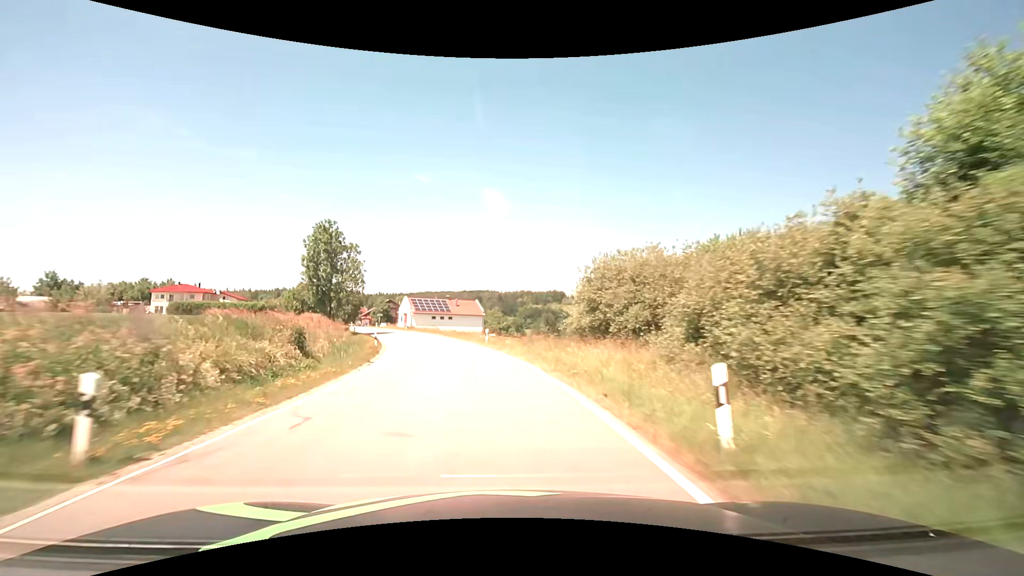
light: Day
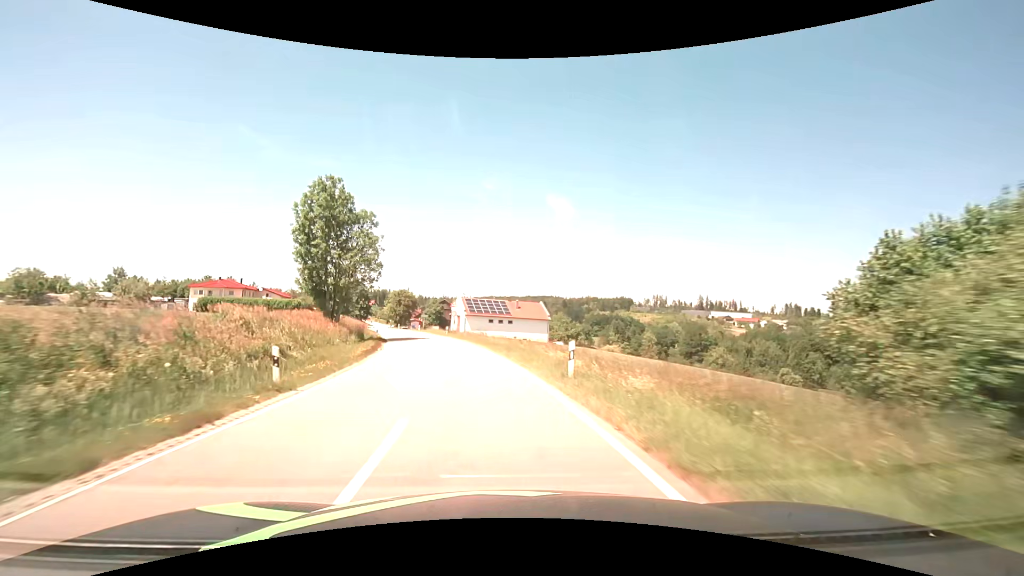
(-1.1, +19.9) m; -7°
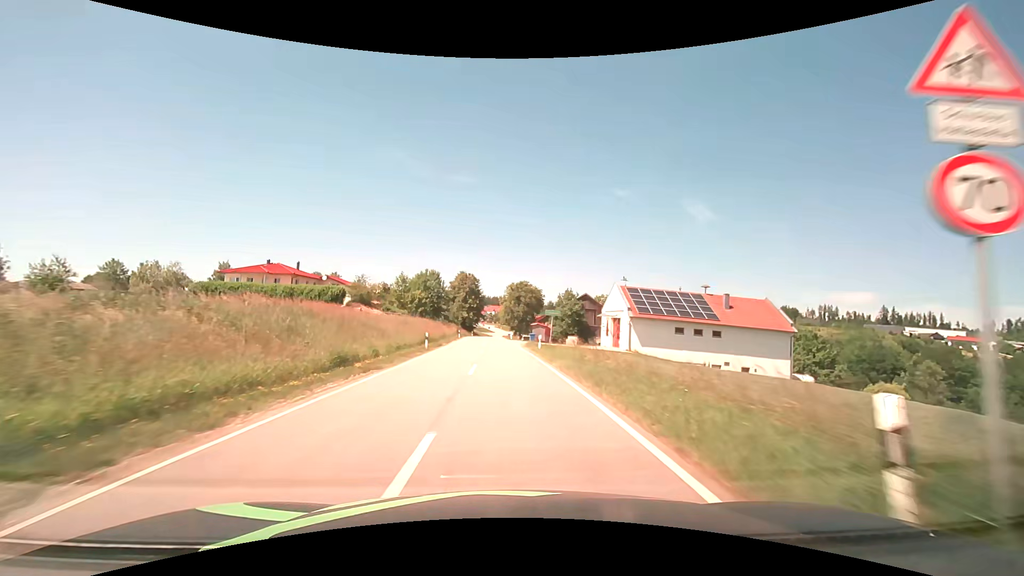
(-7.7, +49.0) m; -15°
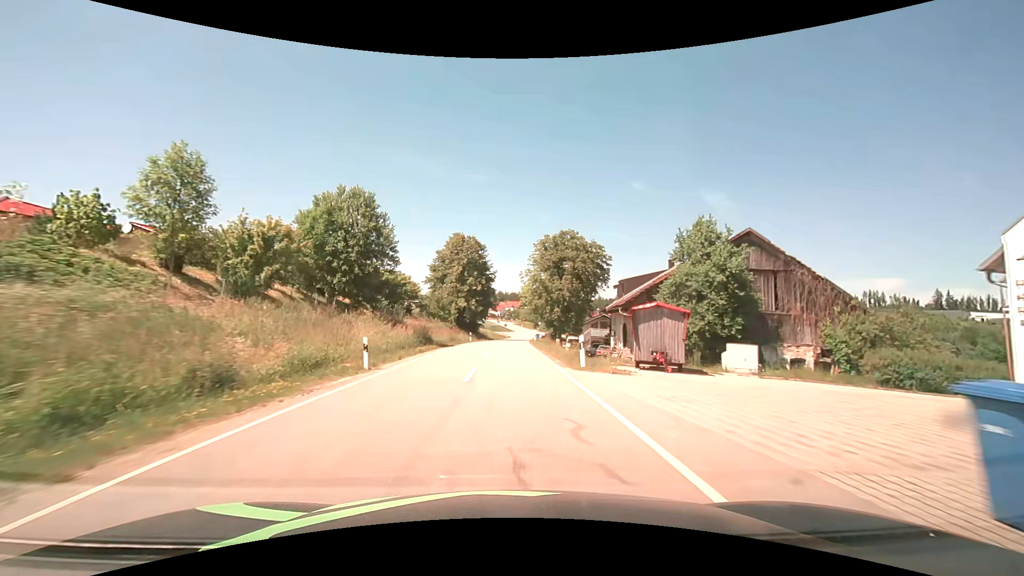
(-1.1, +50.9) m; -2°
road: tertiary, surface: asphalt
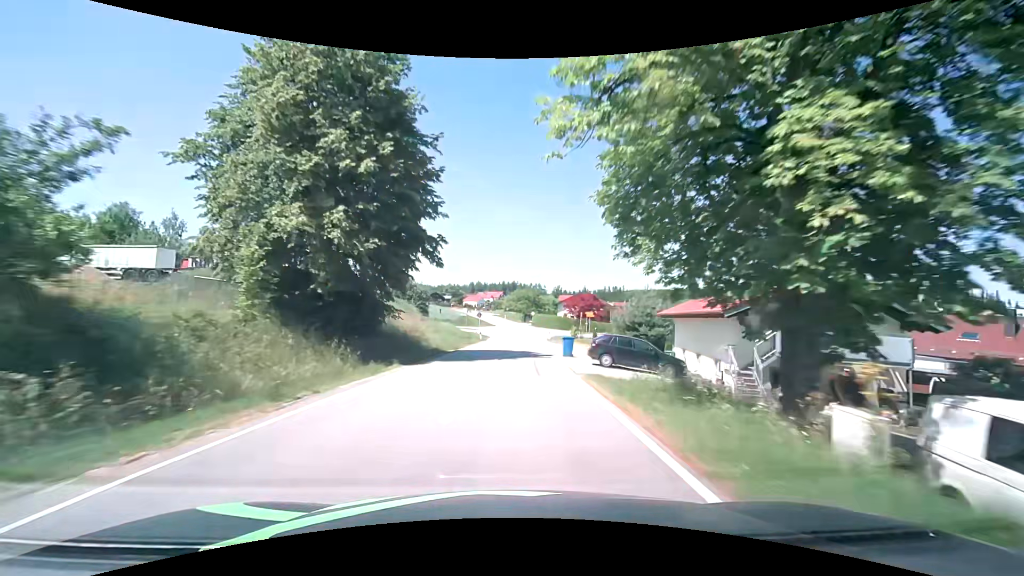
(+0.3, +52.9) m; +1°
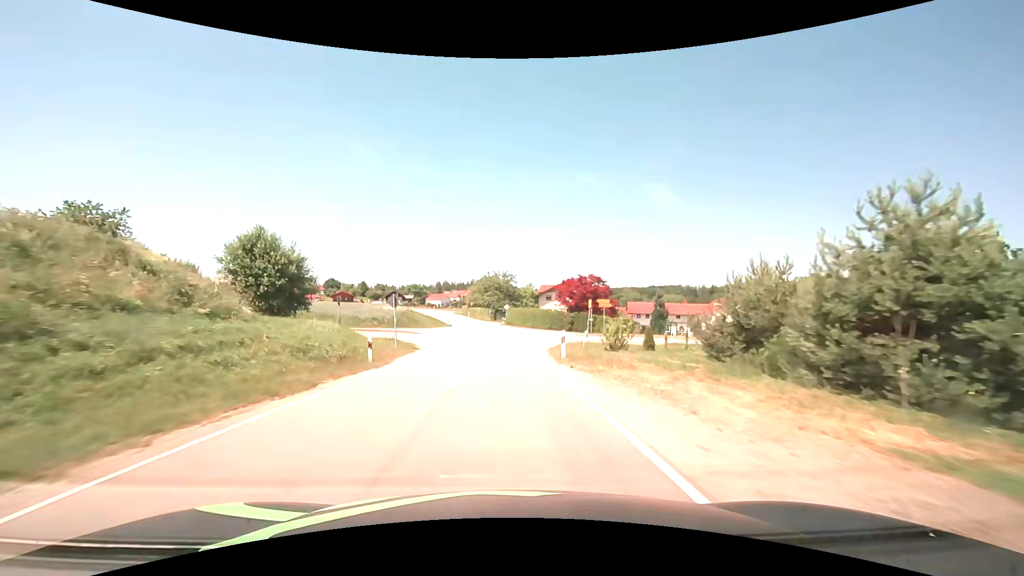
(+1.6, +32.2) m; +4°
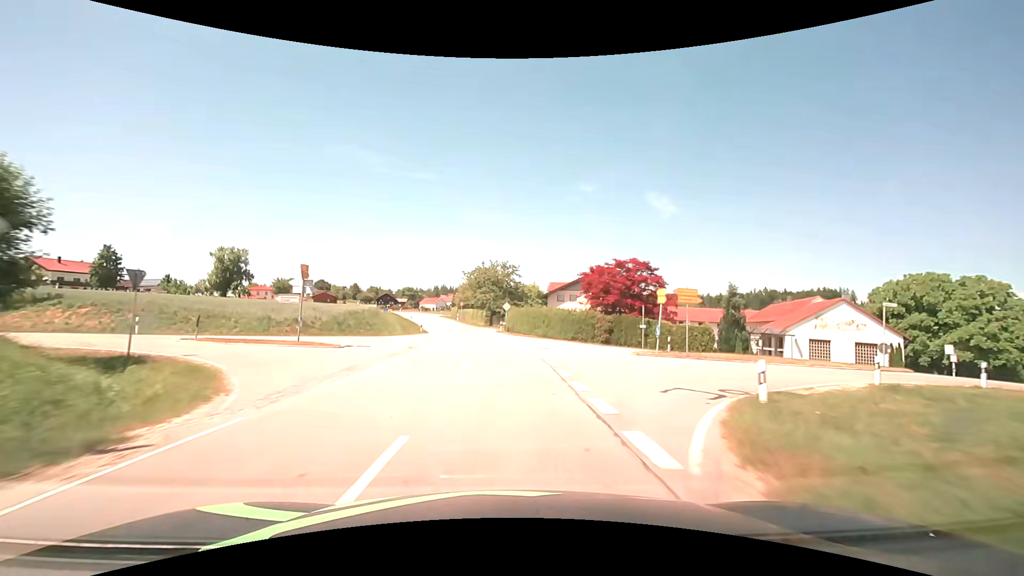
(0.0, +21.4) m; 0°
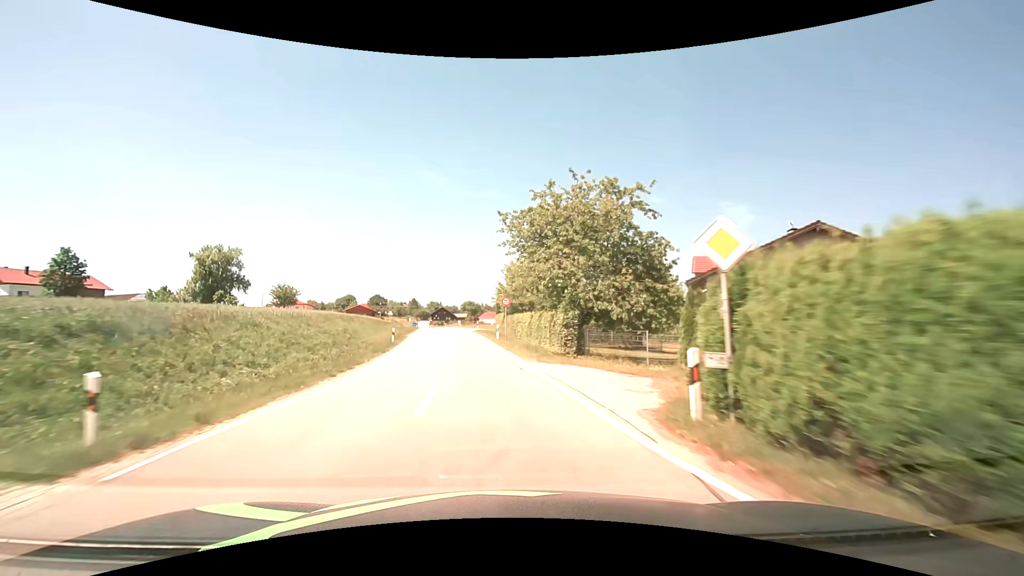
(-1.9, +42.3) m; -8°
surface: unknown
(0, +10) (-1, +20) (-2, +30) (-4, +40) (-5, +50) (-7, +60) (-8, +69) (-10, +79) (-12, +89) (-13, +99) m
